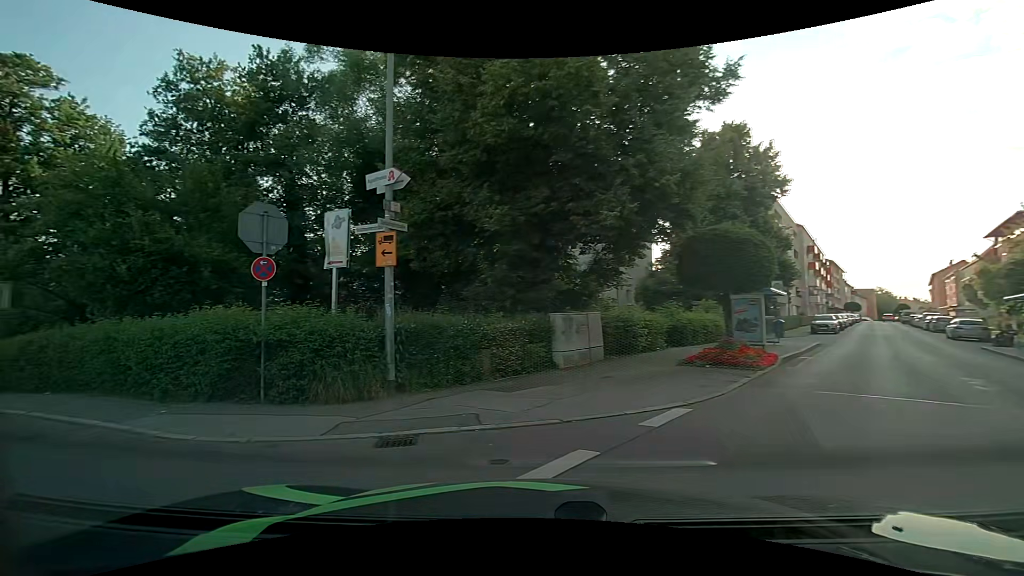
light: Day
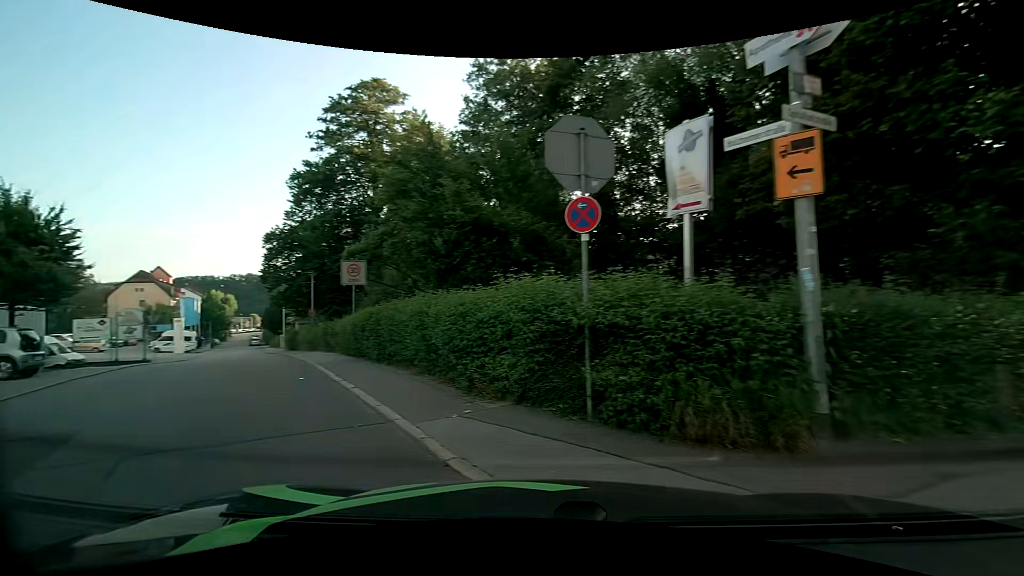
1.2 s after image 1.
(-1.1, +3.9) m; -33°
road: residential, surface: asphalt
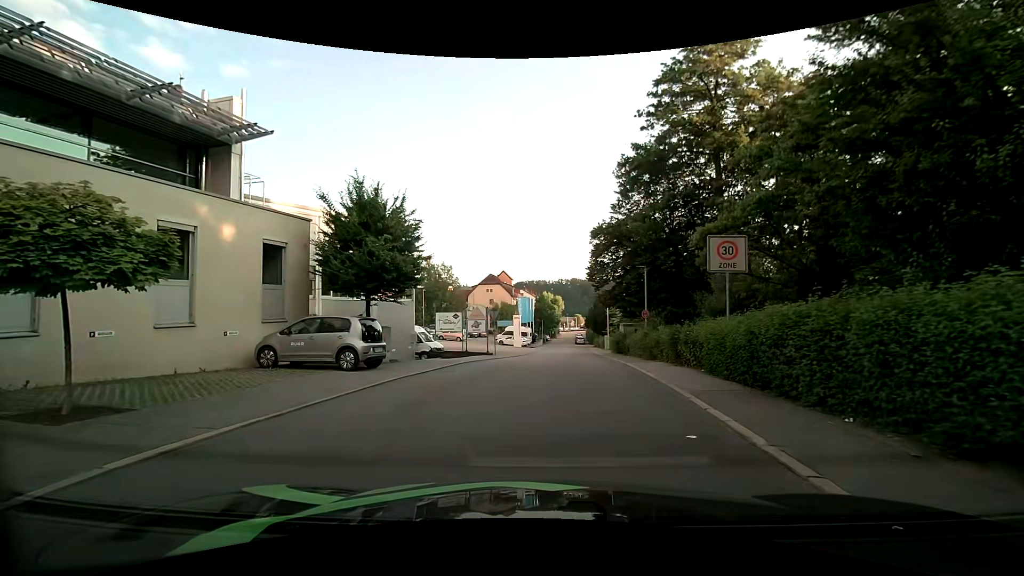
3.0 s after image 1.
(-2.2, +5.7) m; -34°
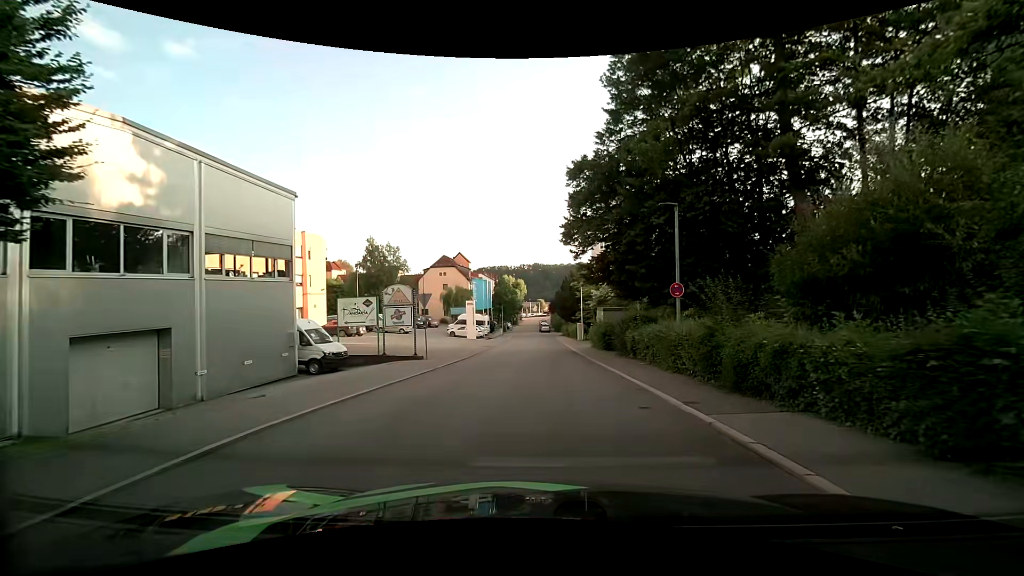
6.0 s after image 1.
(+0.5, +12.6) m; +4°
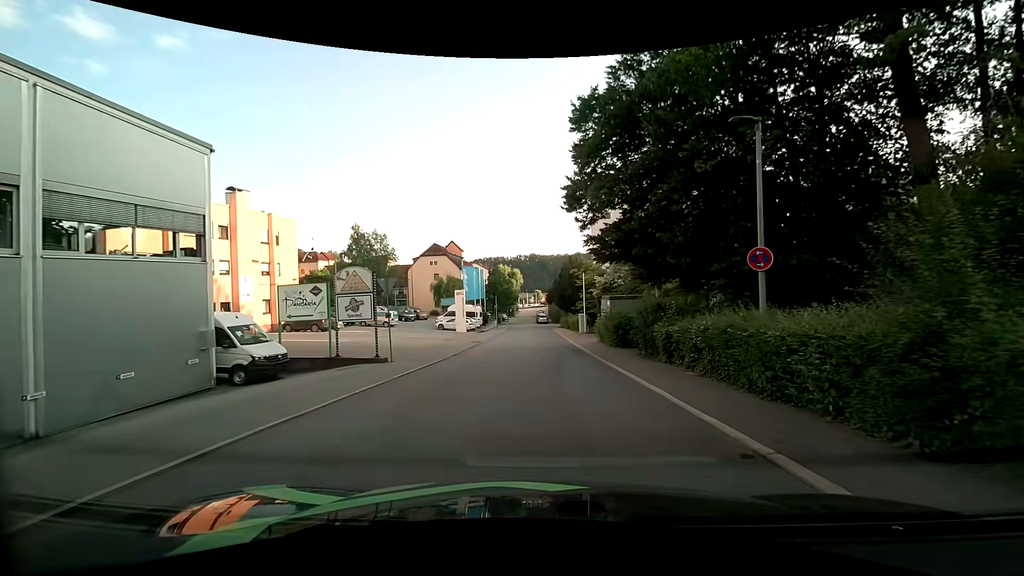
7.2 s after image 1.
(+0.1, +5.7) m; +1°
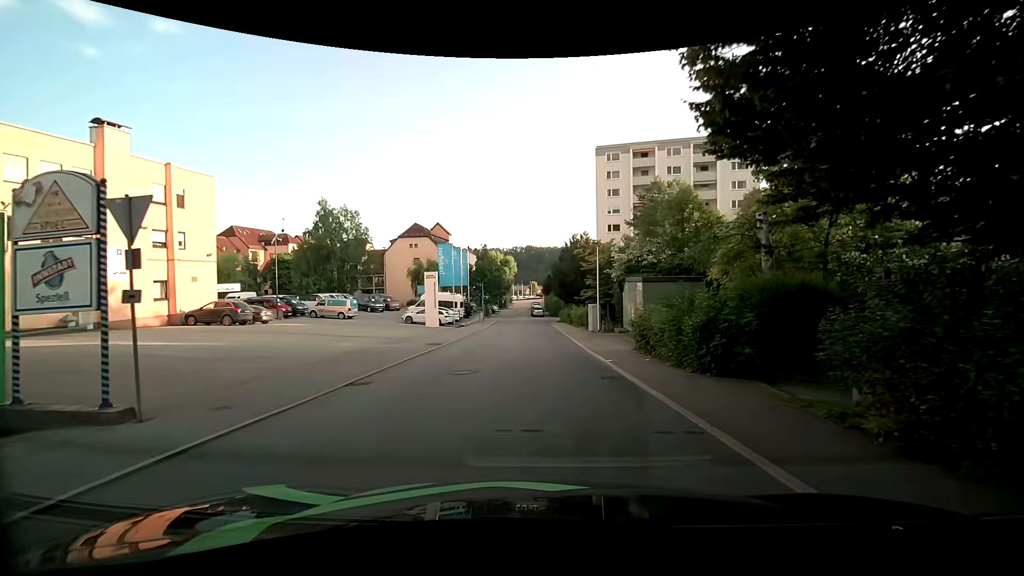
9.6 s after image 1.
(0.0, +12.6) m; 0°
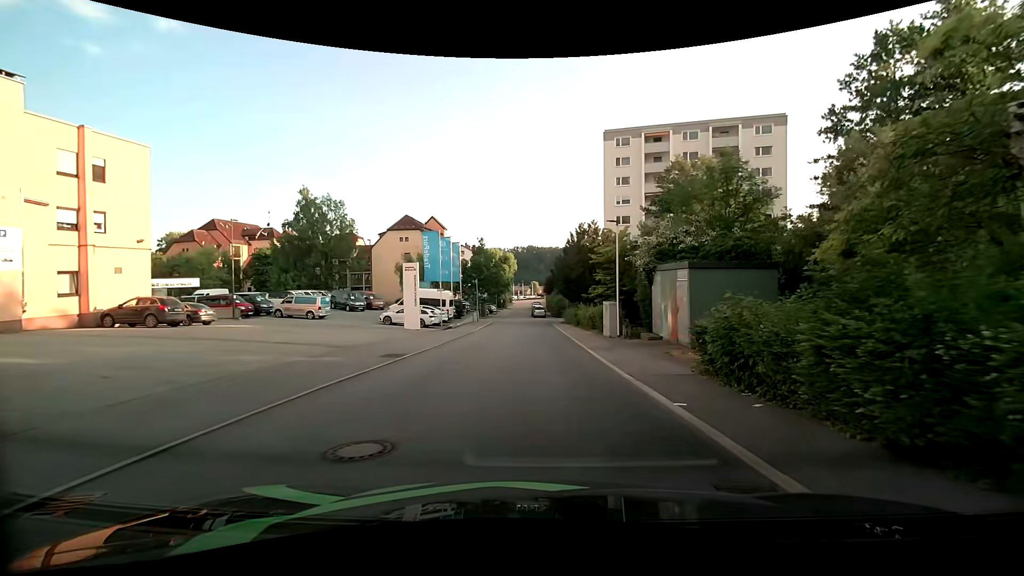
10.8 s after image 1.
(0.0, +7.0) m; -1°
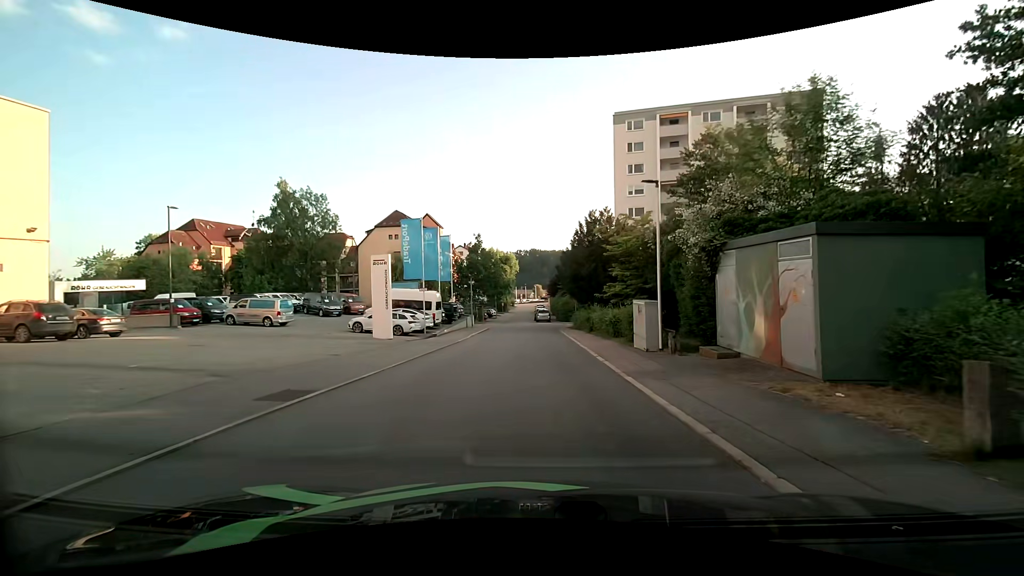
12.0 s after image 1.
(+0.1, +7.3) m; +1°
